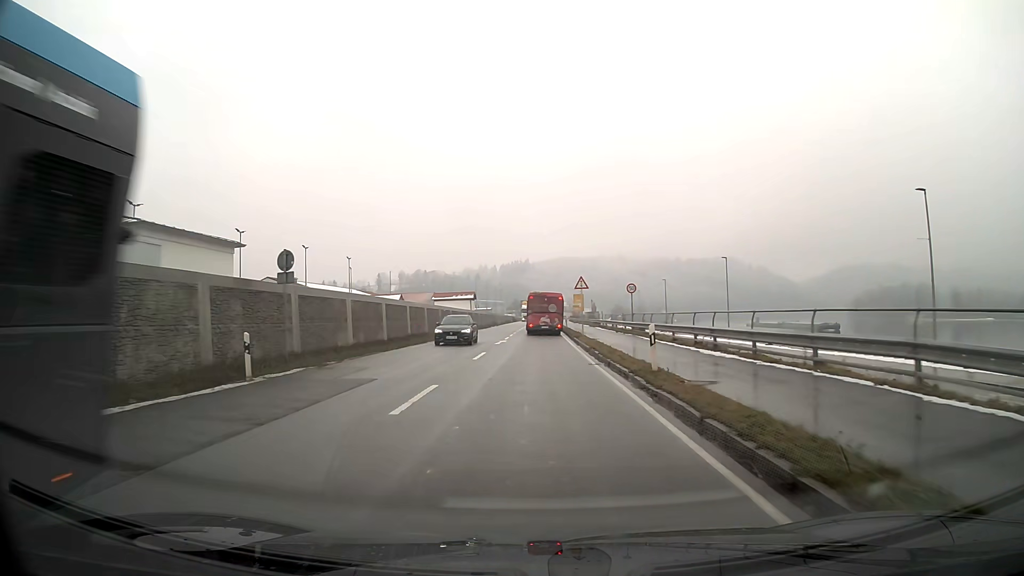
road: primary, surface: asphalt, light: Day
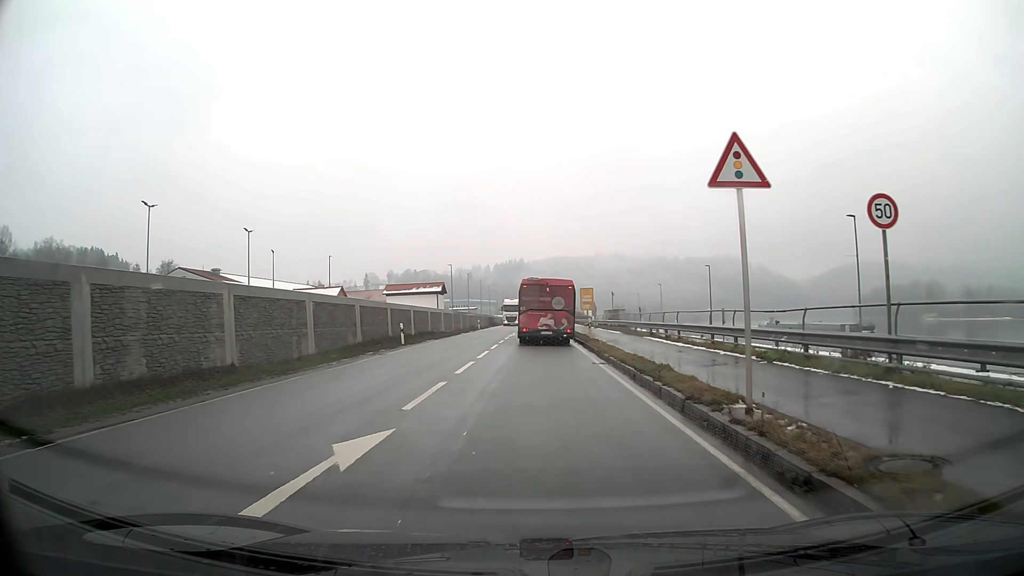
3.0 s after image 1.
(0.0, +29.7) m; 0°
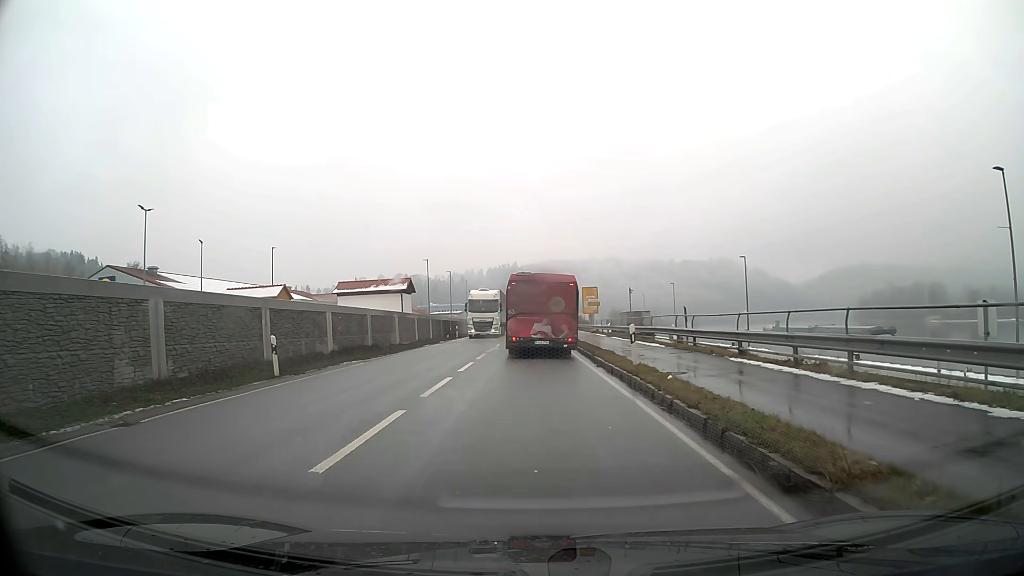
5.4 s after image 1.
(+0.1, +15.6) m; +1°
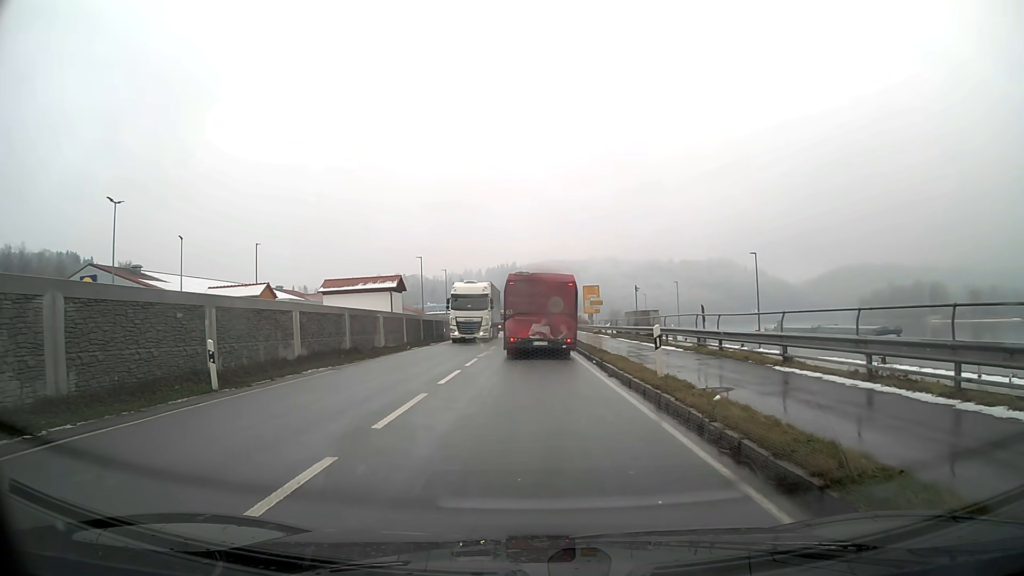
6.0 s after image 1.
(0.0, +3.5) m; 0°
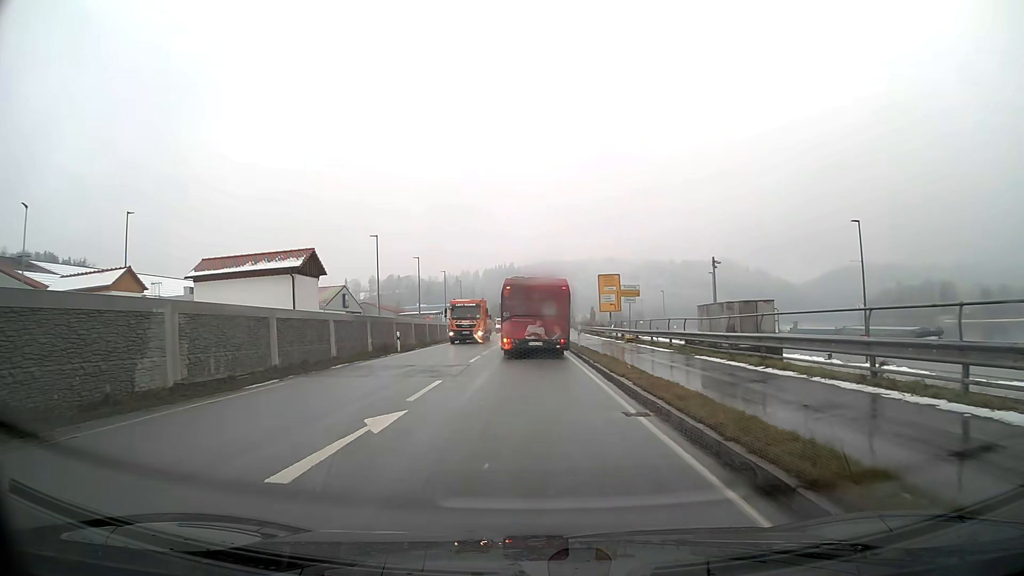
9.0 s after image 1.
(0.0, +20.8) m; 0°
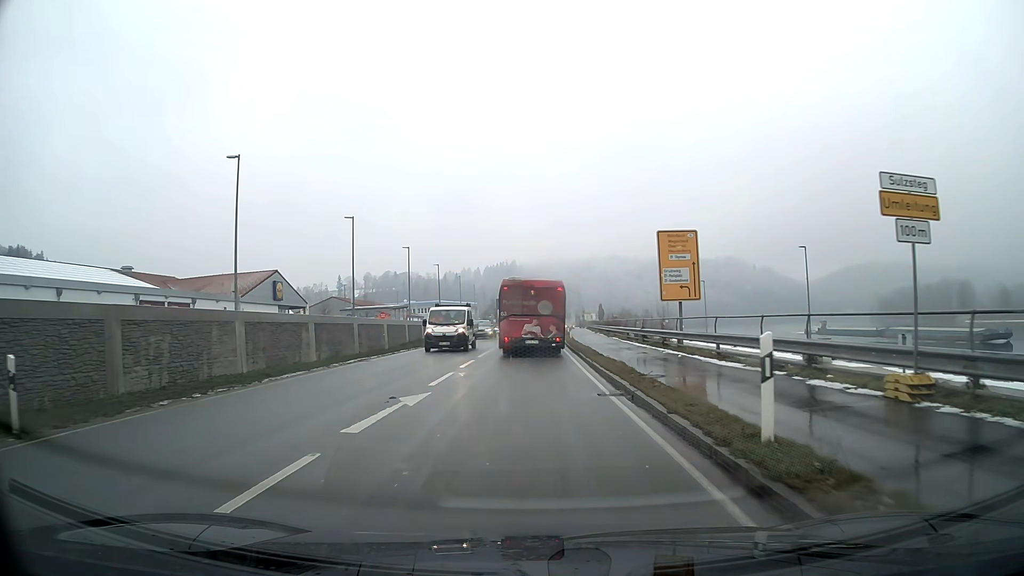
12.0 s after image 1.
(-0.1, +27.5) m; 0°
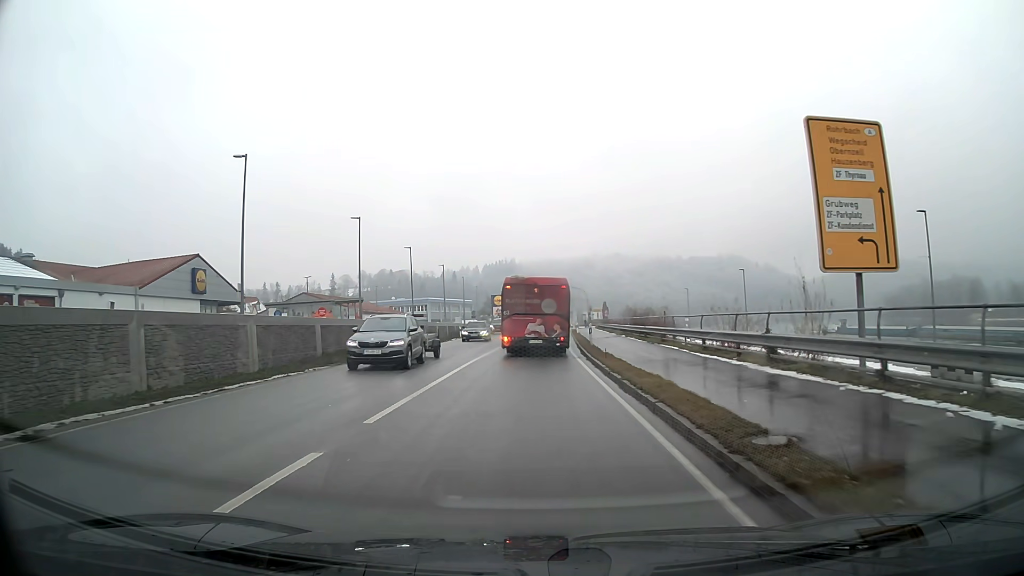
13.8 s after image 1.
(0.0, +17.8) m; 0°
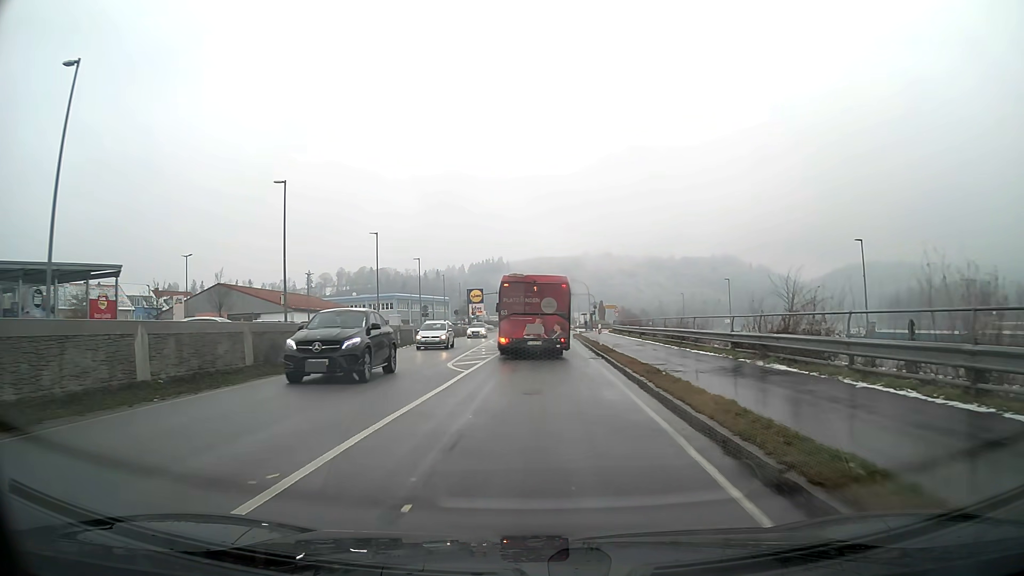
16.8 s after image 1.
(+0.3, +30.3) m; +1°
